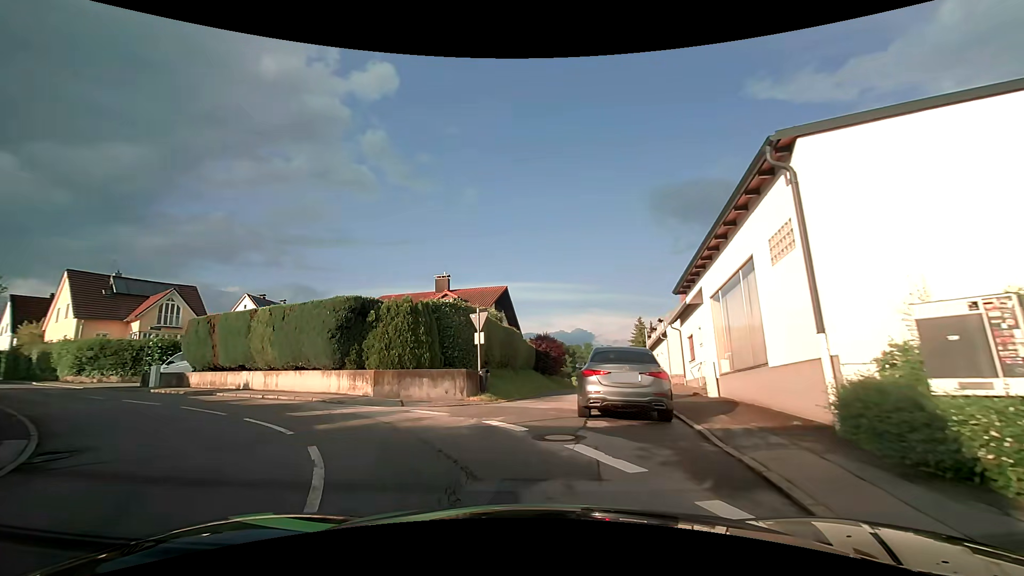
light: Day
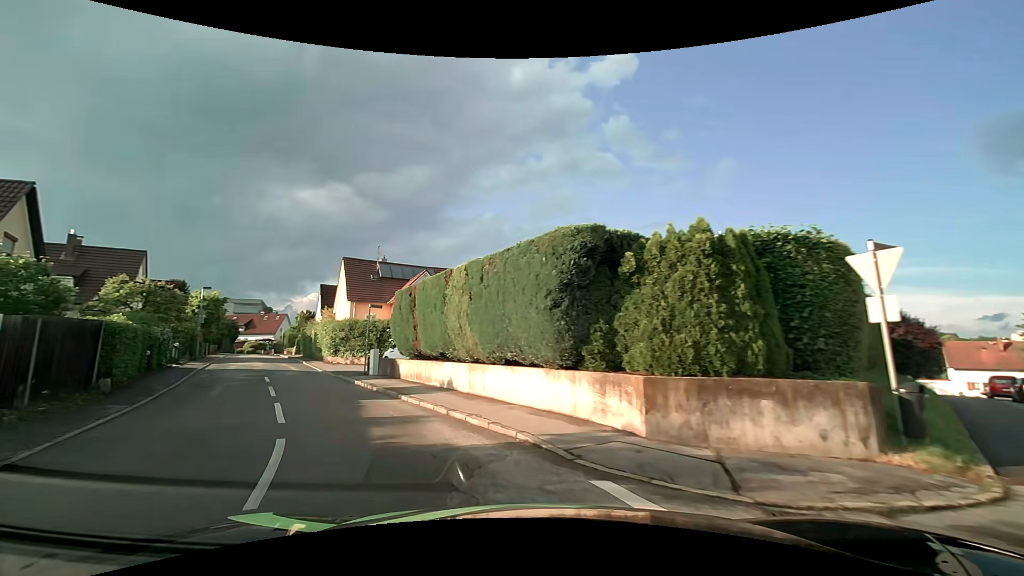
(-2.1, +9.4) m; -29°
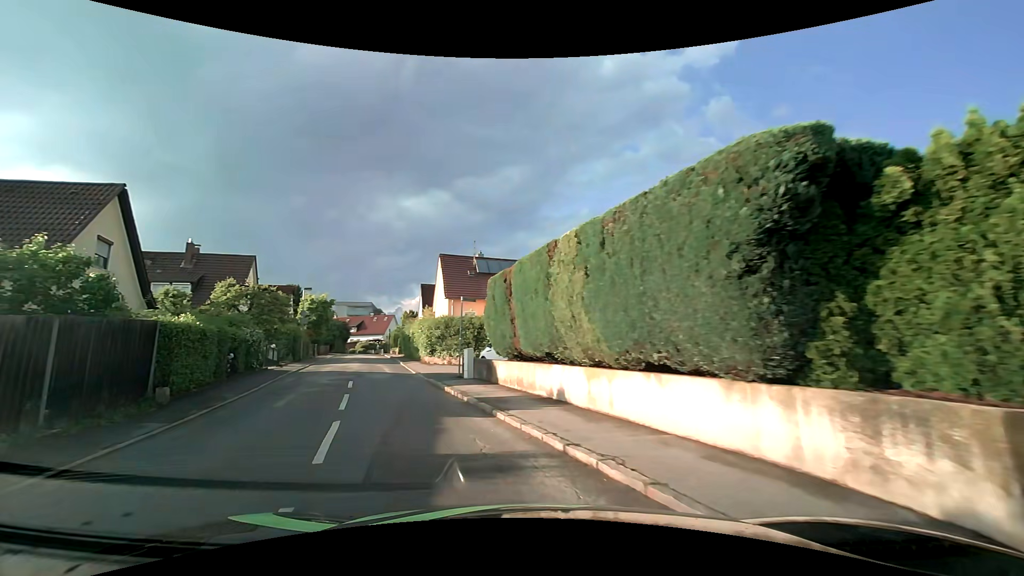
(-0.3, +3.5) m; -11°
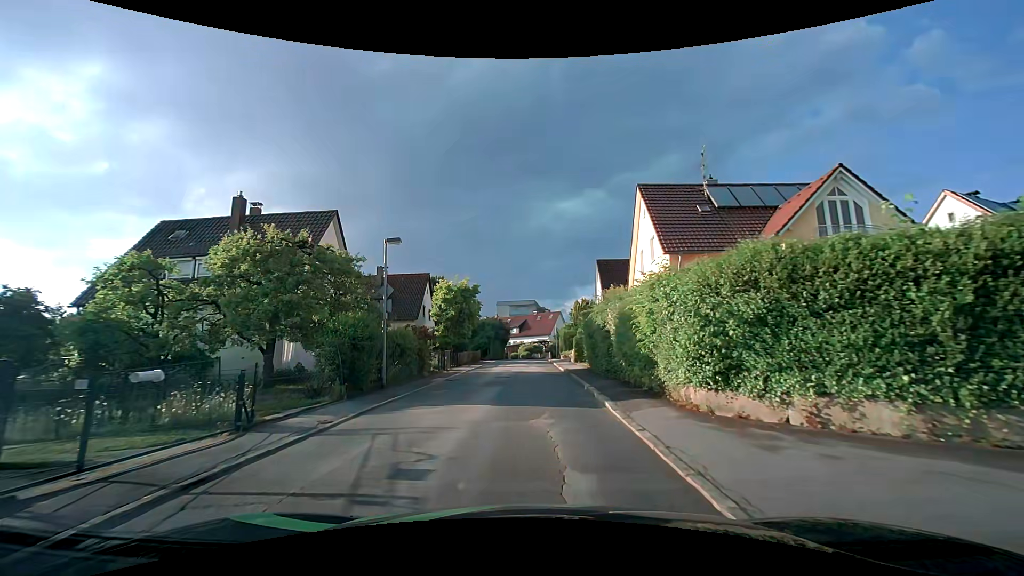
(-5.5, +19.8) m; -19°
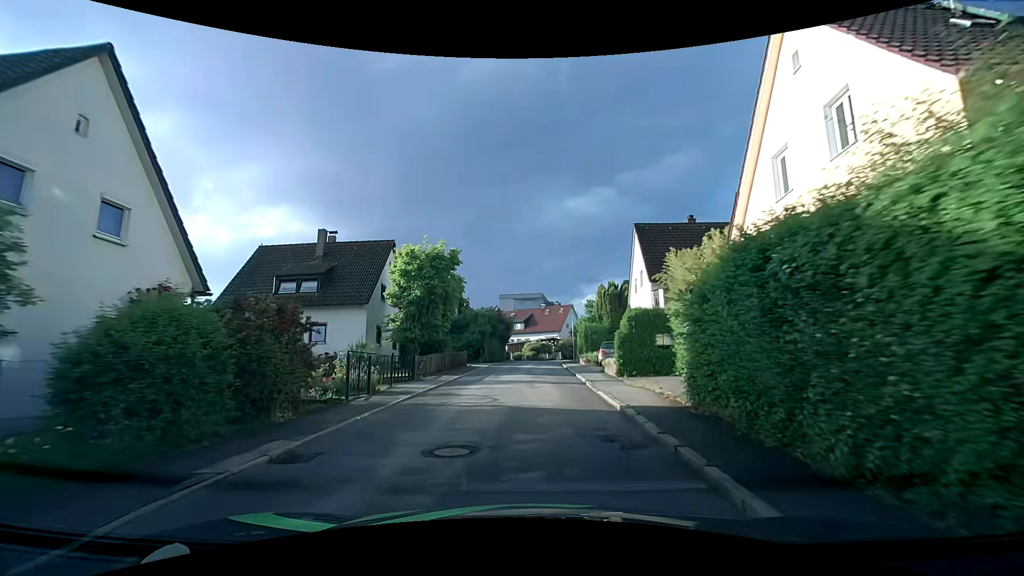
(-0.2, +14.4) m; -1°
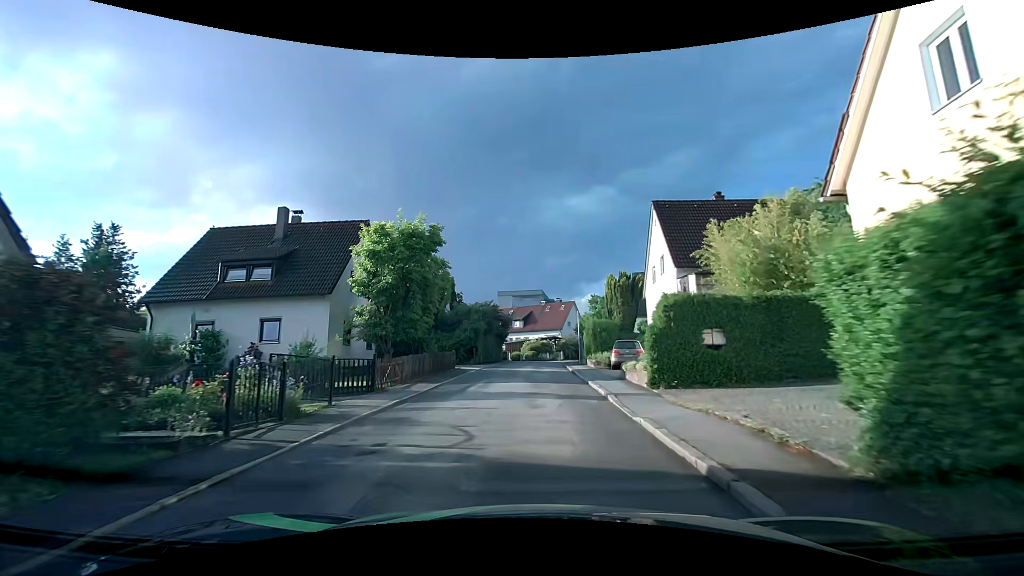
(0.0, +5.1) m; 0°
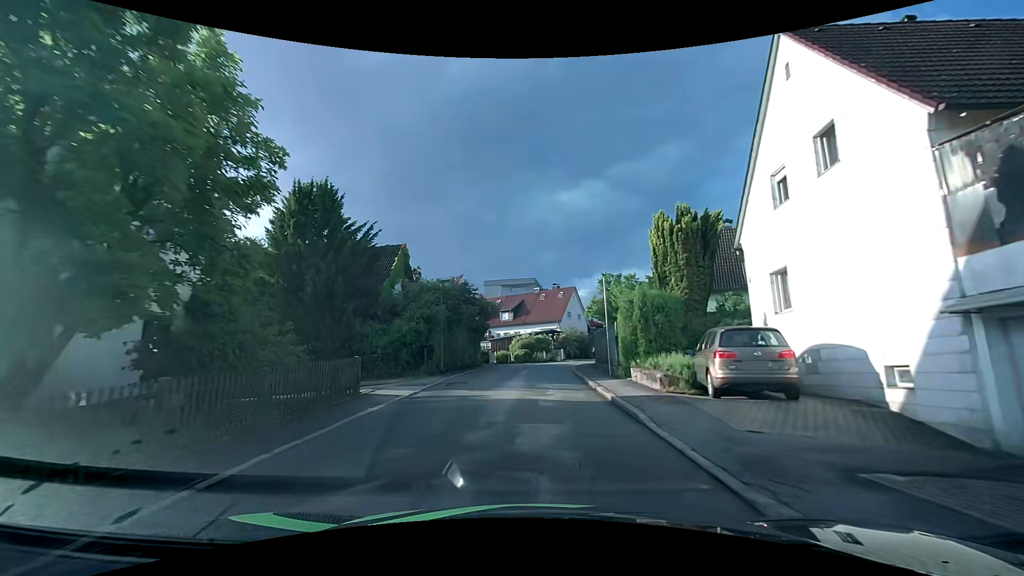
(+0.1, +15.5) m; 0°
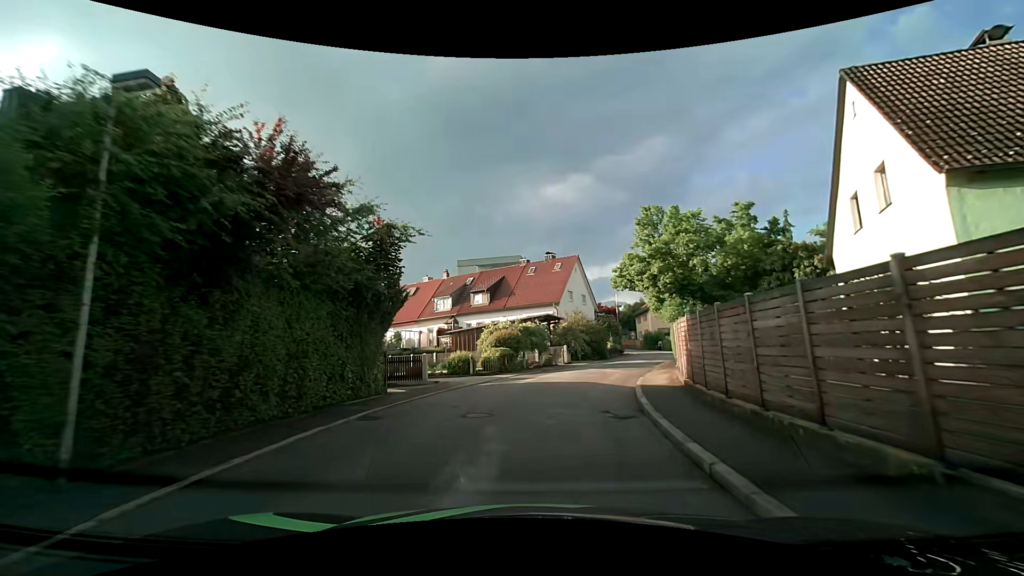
(+0.2, +20.9) m; +2°
(0, +10) (+2, +20) (+5, +29) (+10, +38) (+14, +48) (+16, +57) (+16, +67) (+15, +77) (+15, +87) (+14, +97) m
